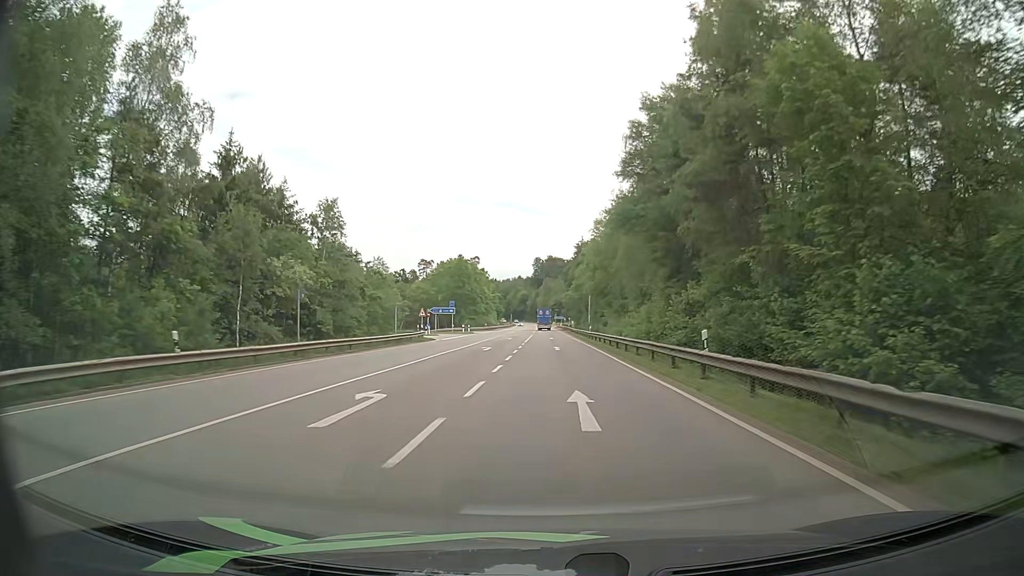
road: secondary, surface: asphalt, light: Day
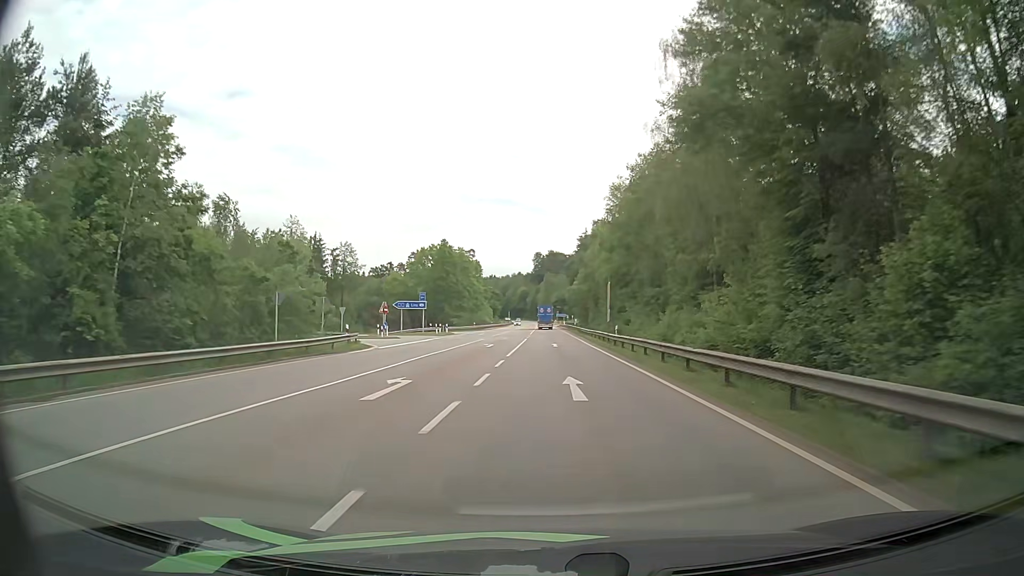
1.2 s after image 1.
(0.0, +22.1) m; 0°
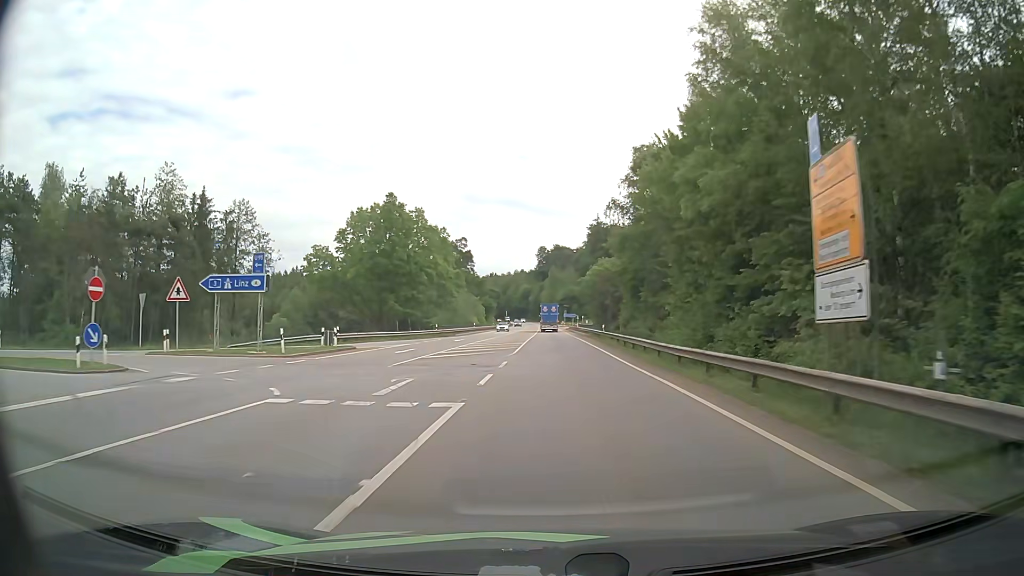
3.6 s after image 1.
(-0.2, +41.1) m; 0°
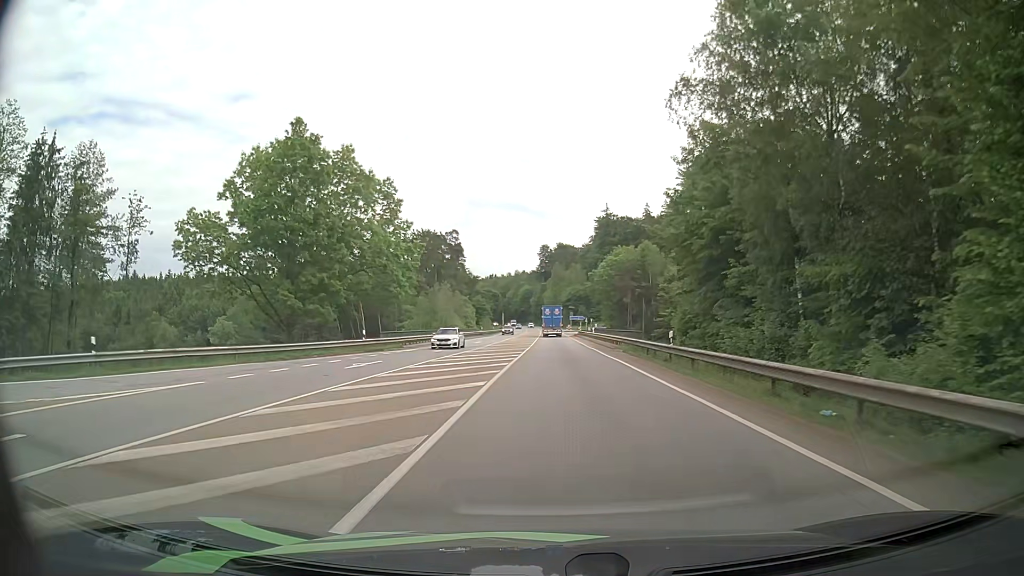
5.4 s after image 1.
(-0.2, +28.2) m; 0°
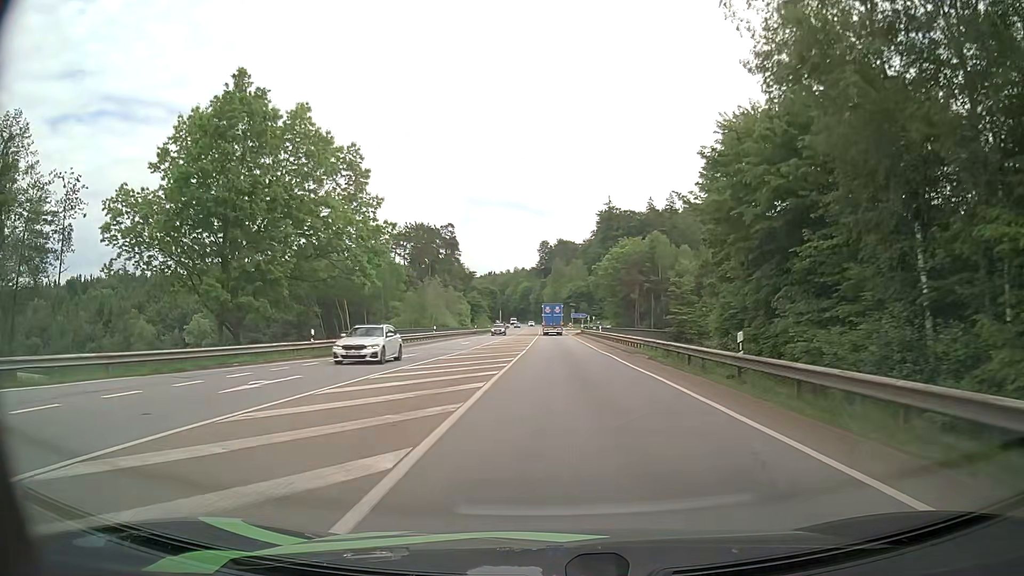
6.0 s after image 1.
(0.0, +9.2) m; 0°
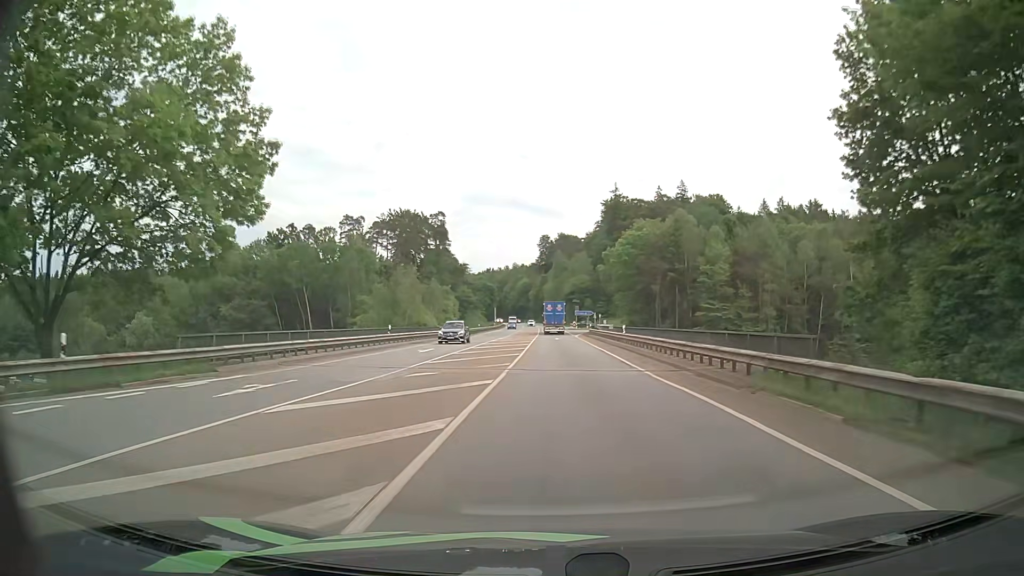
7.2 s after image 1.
(-0.1, +18.2) m; 0°
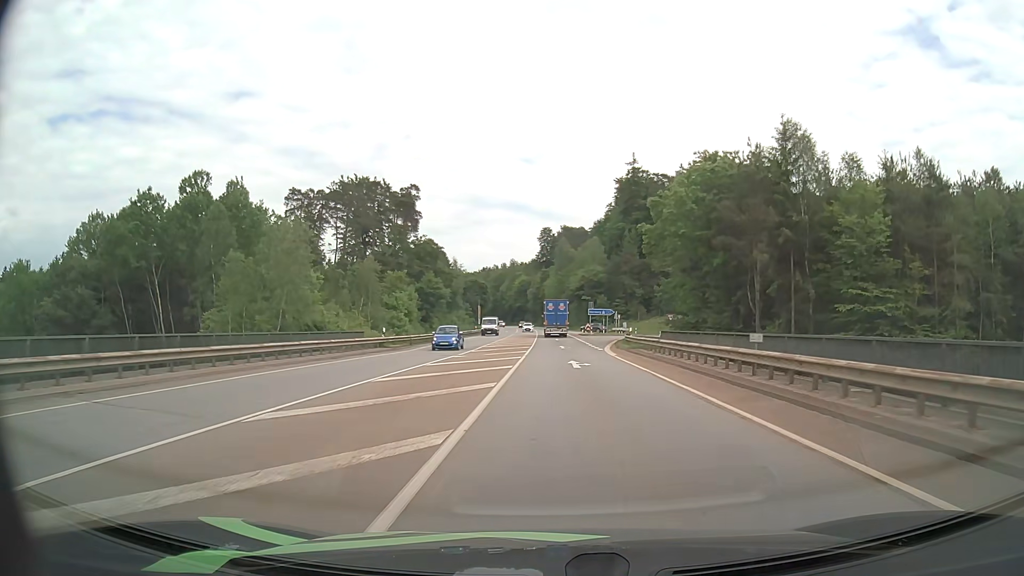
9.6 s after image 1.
(-0.1, +37.6) m; 0°
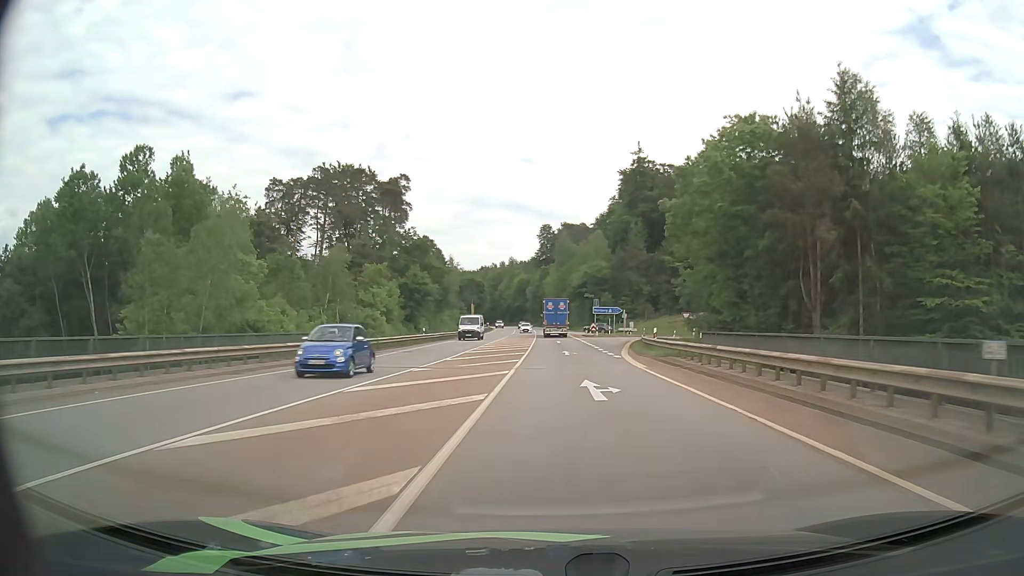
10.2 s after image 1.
(0.0, +9.7) m; 0°
(0, +10) (0, +20) (0, +30) (0, +40) (0, +50) (0, +60) (+1, +70) (+1, +80) (0, +90) (0, +100) m
